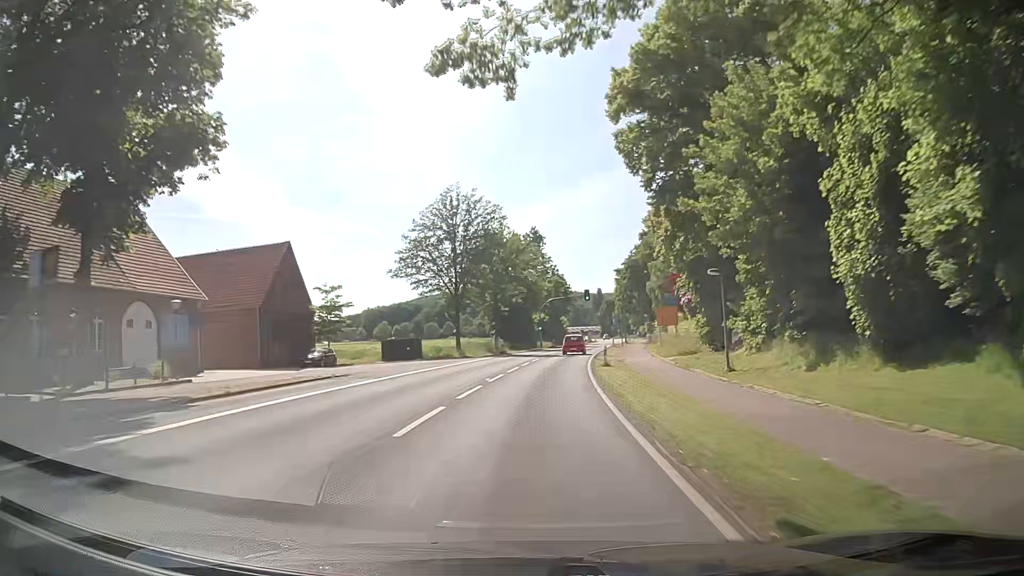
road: secondary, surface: asphalt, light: Day
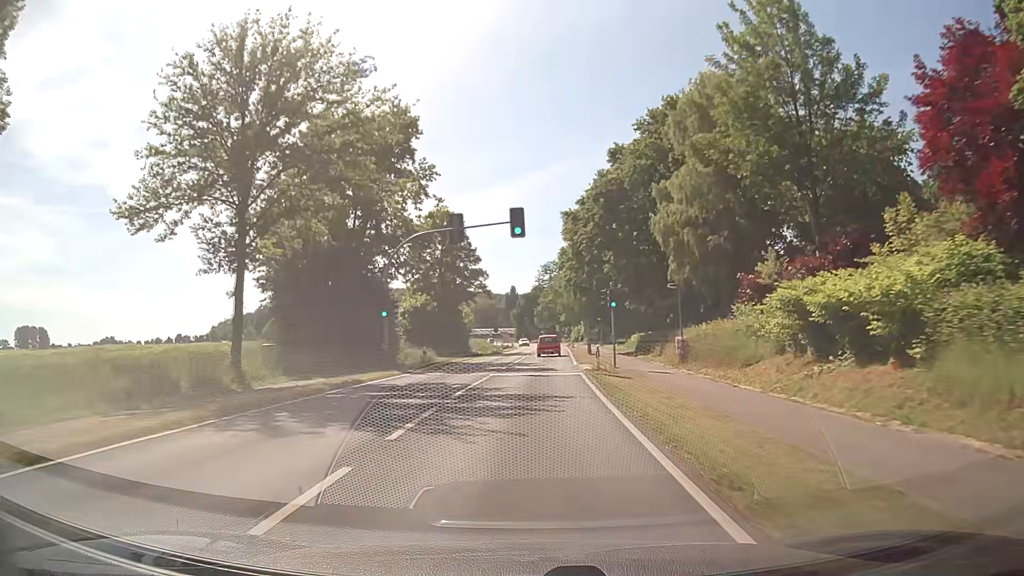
(+3.6, +53.5) m; +7°
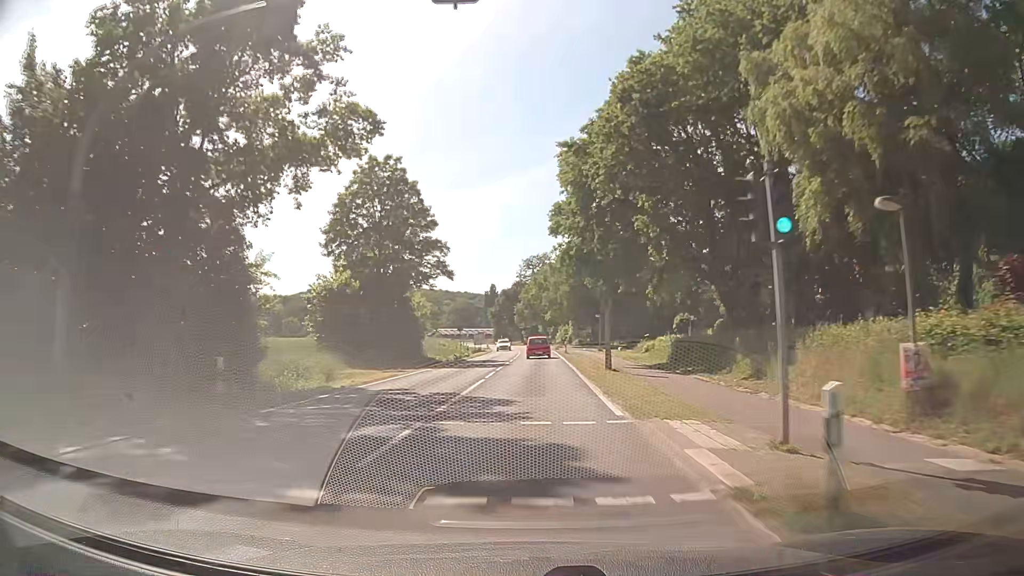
(+0.3, +21.4) m; +1°
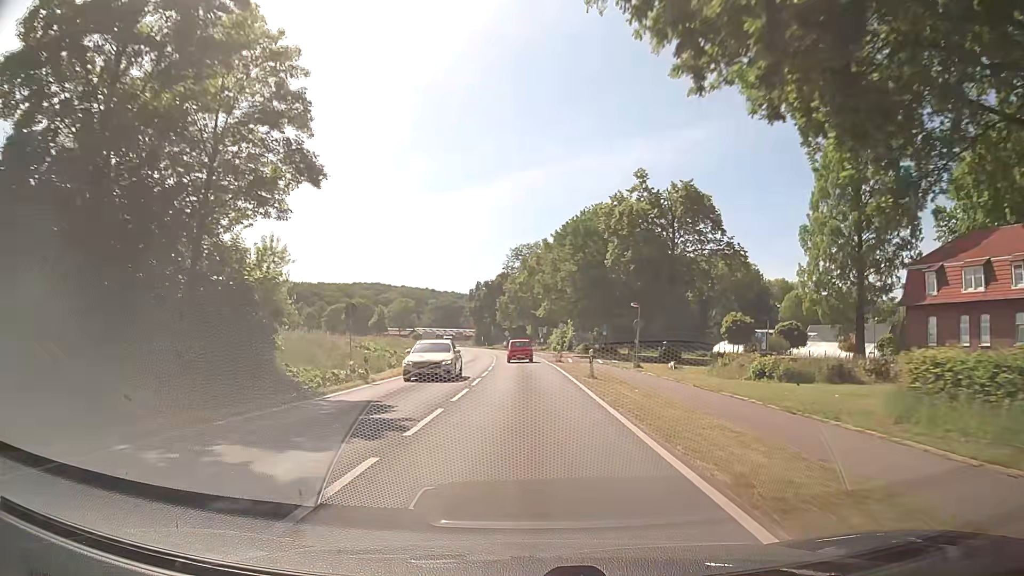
(+0.5, +32.1) m; +1°
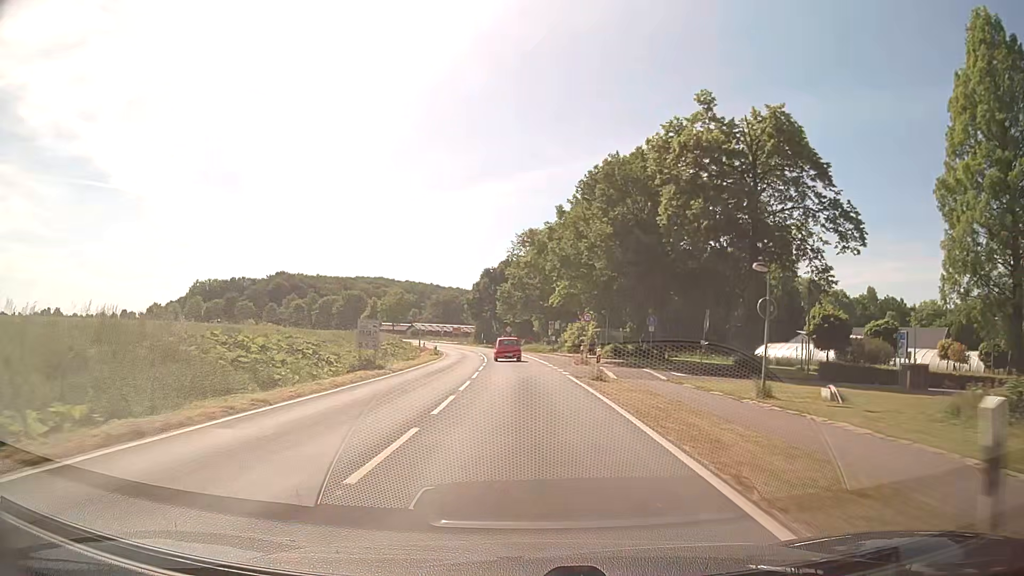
(+0.1, +21.5) m; 0°
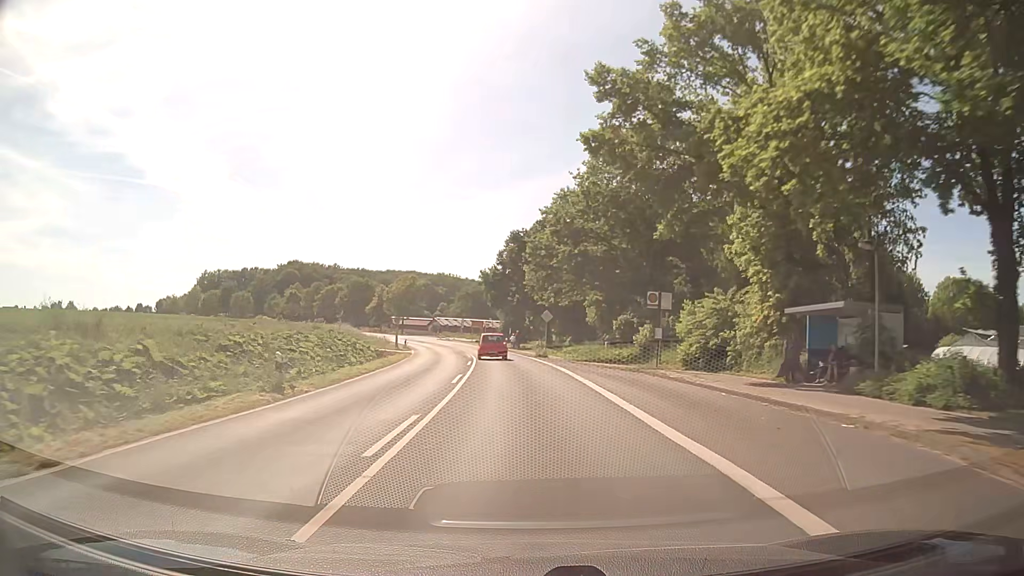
(-1.1, +42.9) m; -4°
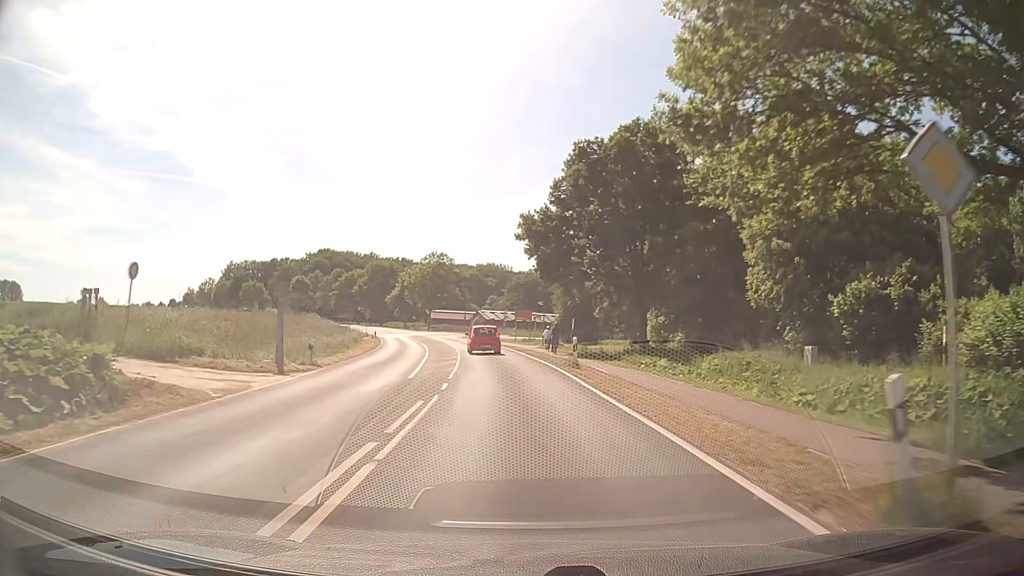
(-1.3, +39.4) m; -4°
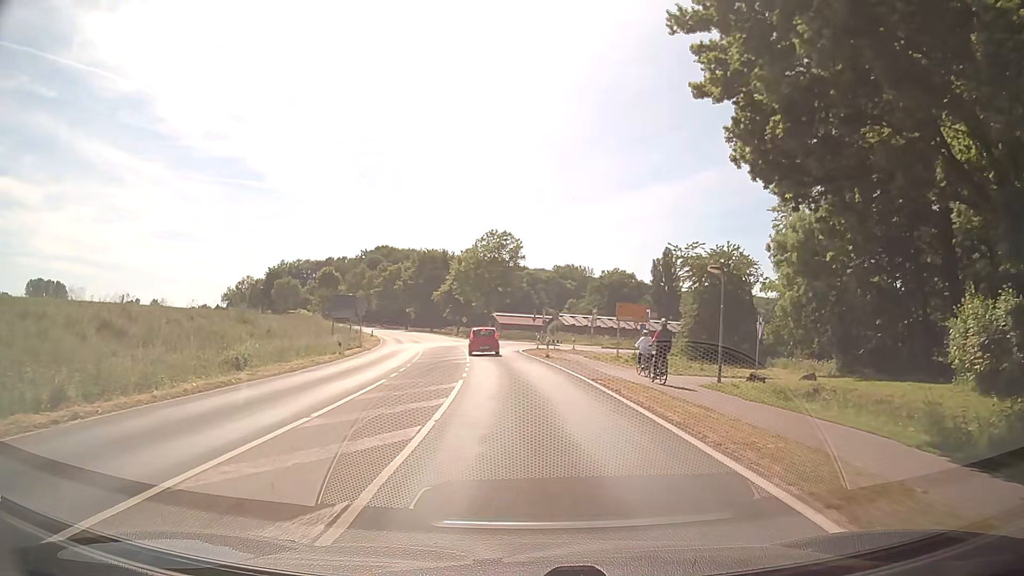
(-2.2, +35.8) m; -7°
(0, +10) (0, +20) (-1, +30) (-1, +40) (-2, +50) (+2, +59) (+9, +65) (+18, +70) (+28, +73) (+37, +77) m
